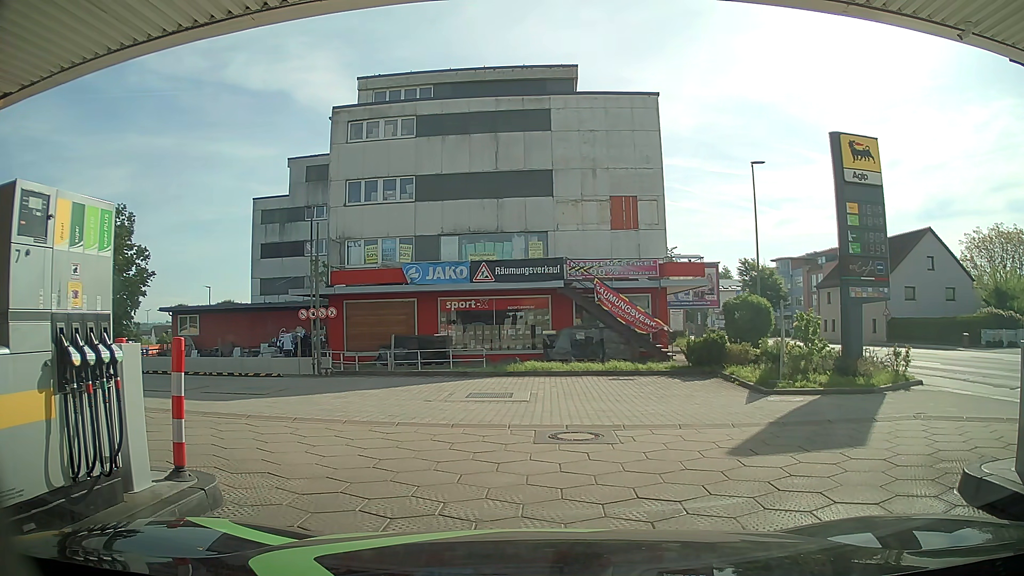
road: service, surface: paving_stones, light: Day
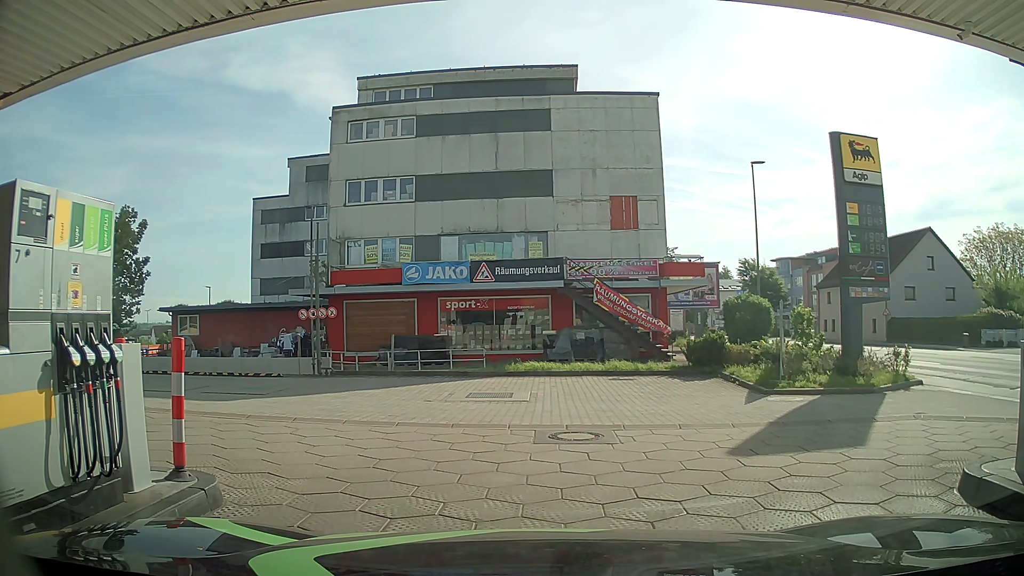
(0.0, 0.0) m; 0°
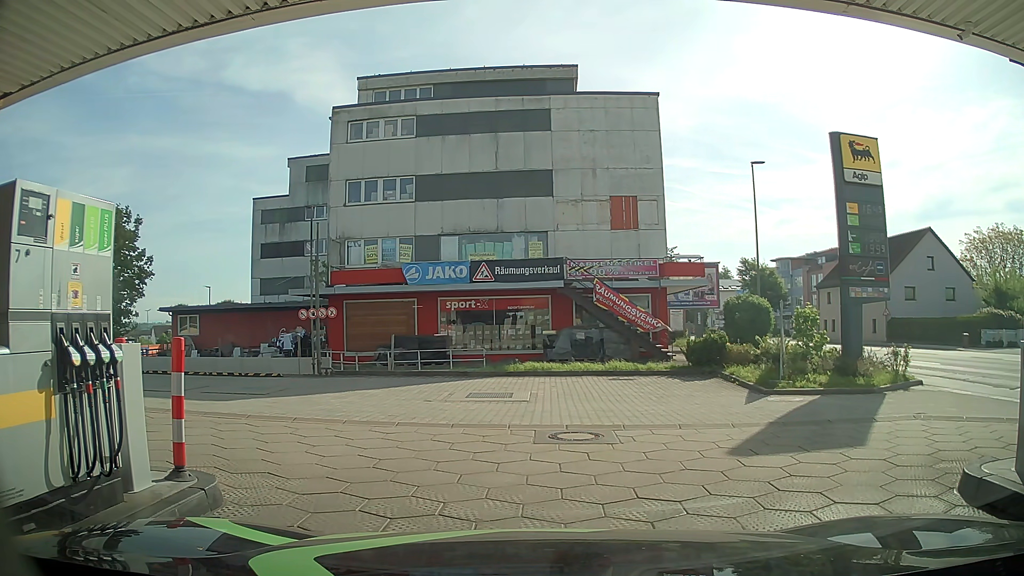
(0.0, 0.0) m; 0°
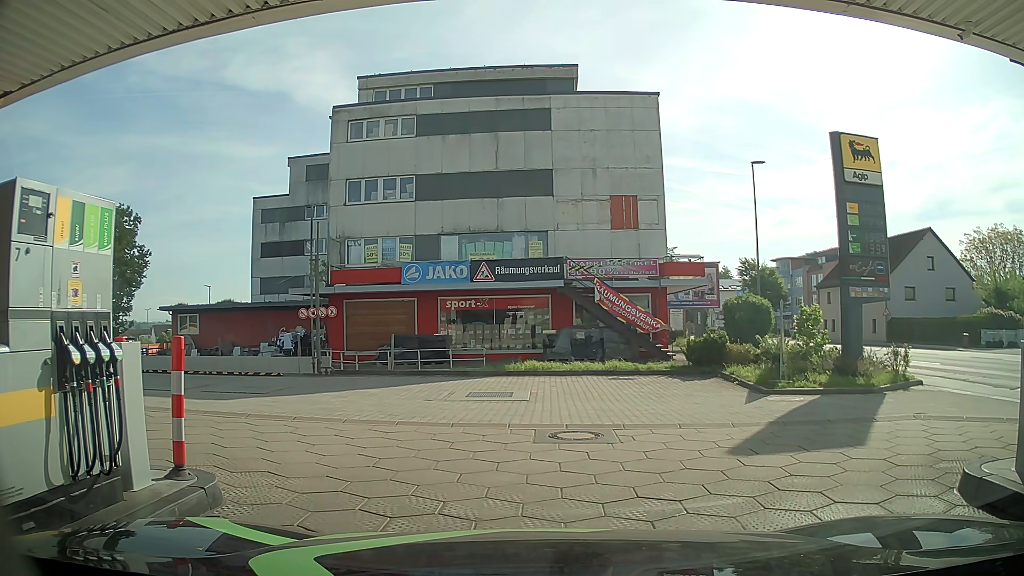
(0.0, 0.0) m; 0°
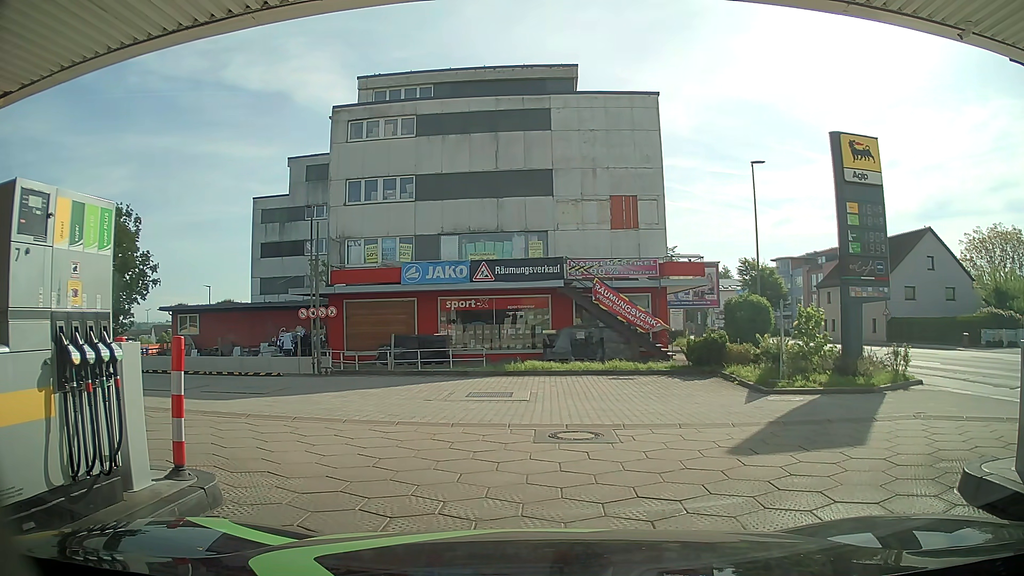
(0.0, 0.0) m; 0°
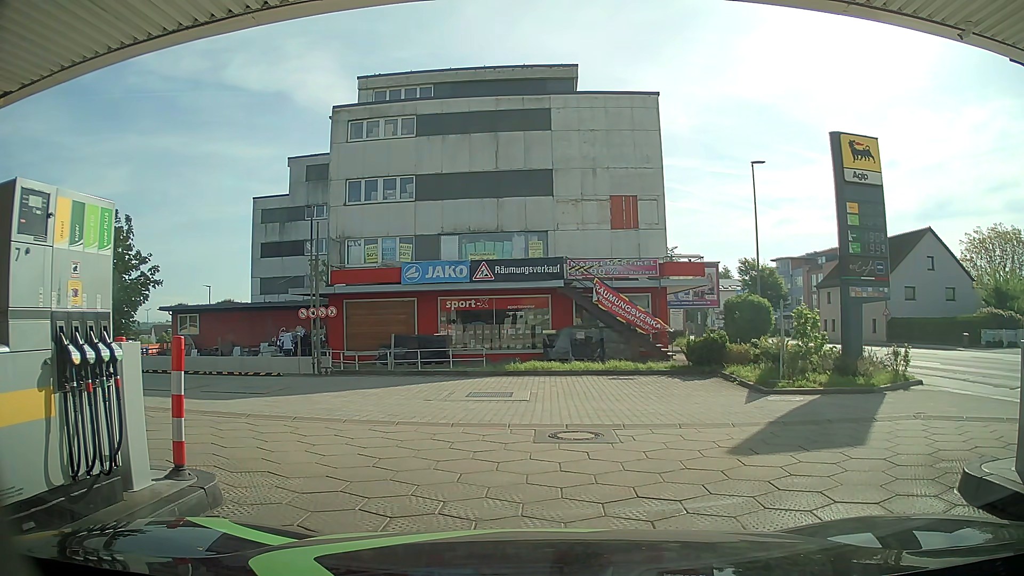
(0.0, 0.0) m; 0°
